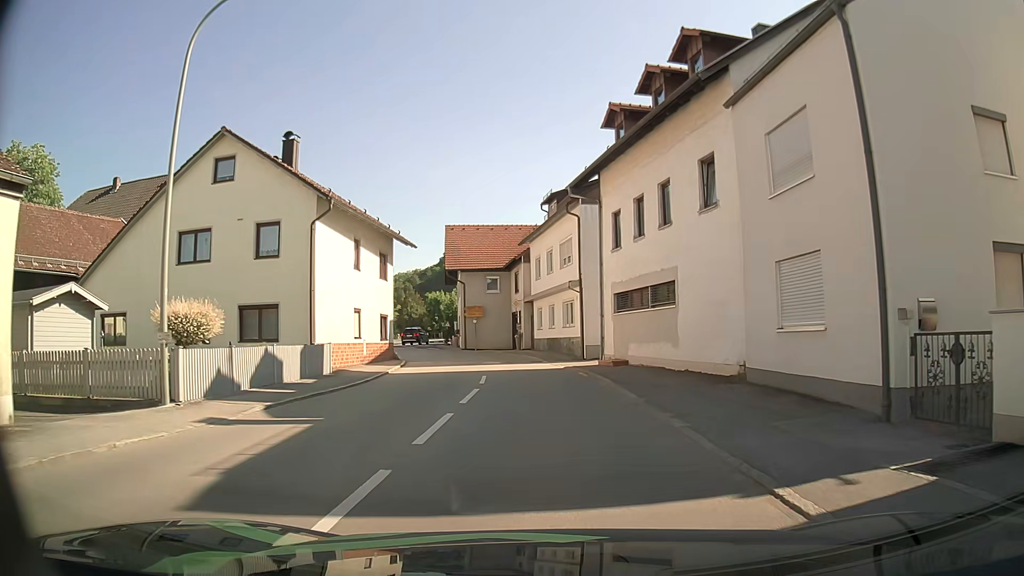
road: secondary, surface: asphalt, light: Day
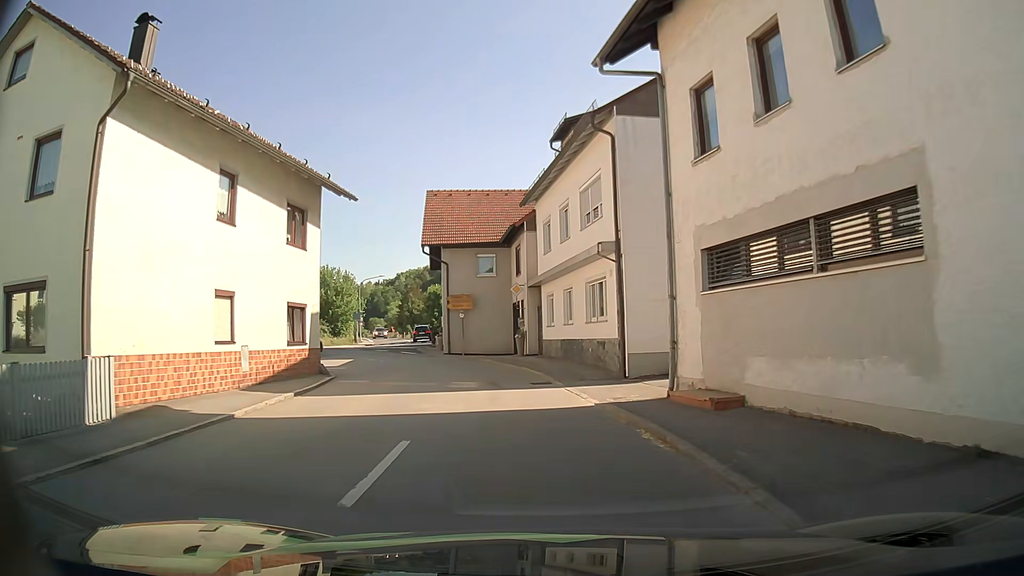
(0.0, +12.0) m; -2°
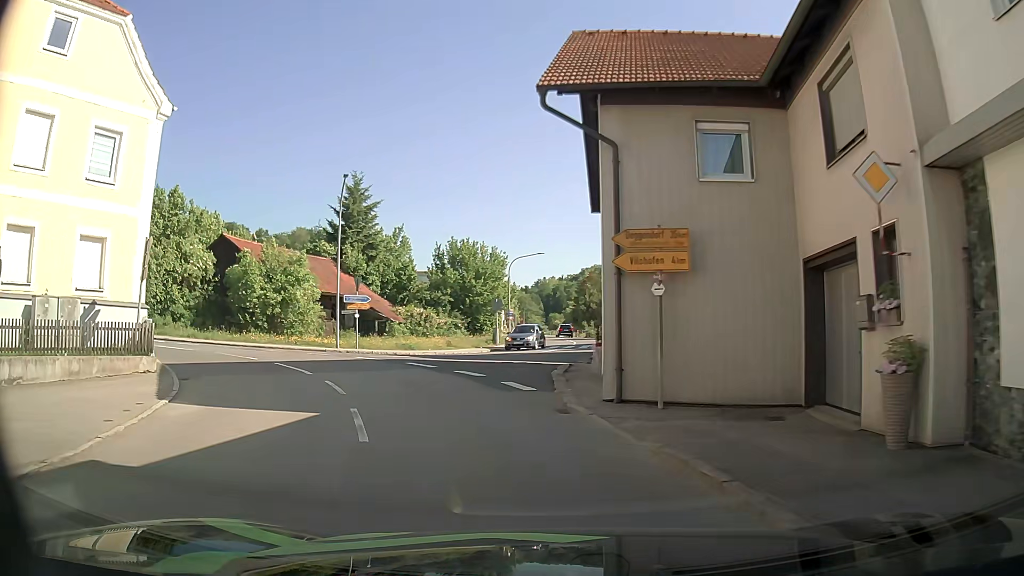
(-1.8, +21.2) m; -12°
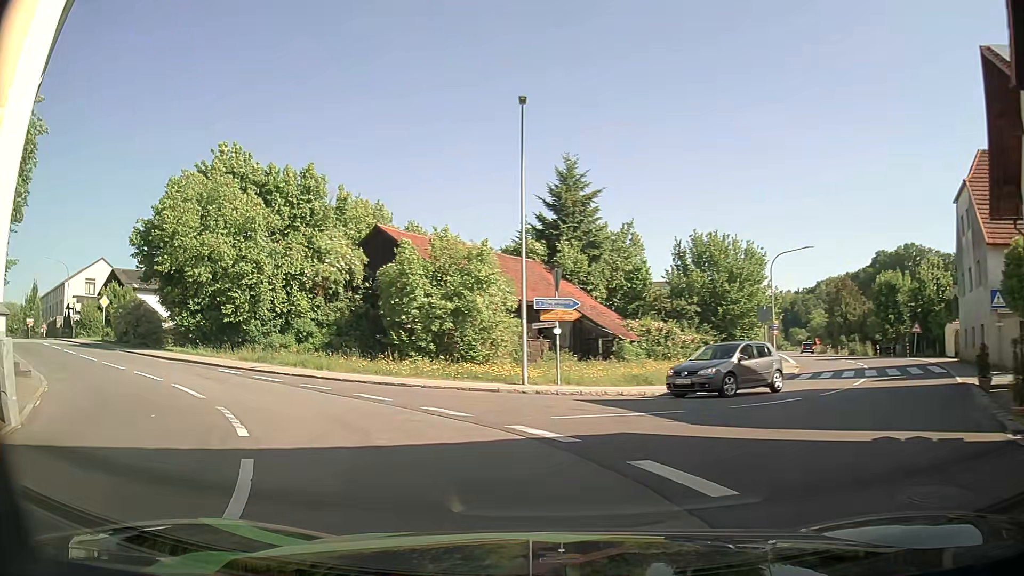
(-2.4, +13.0) m; -21°
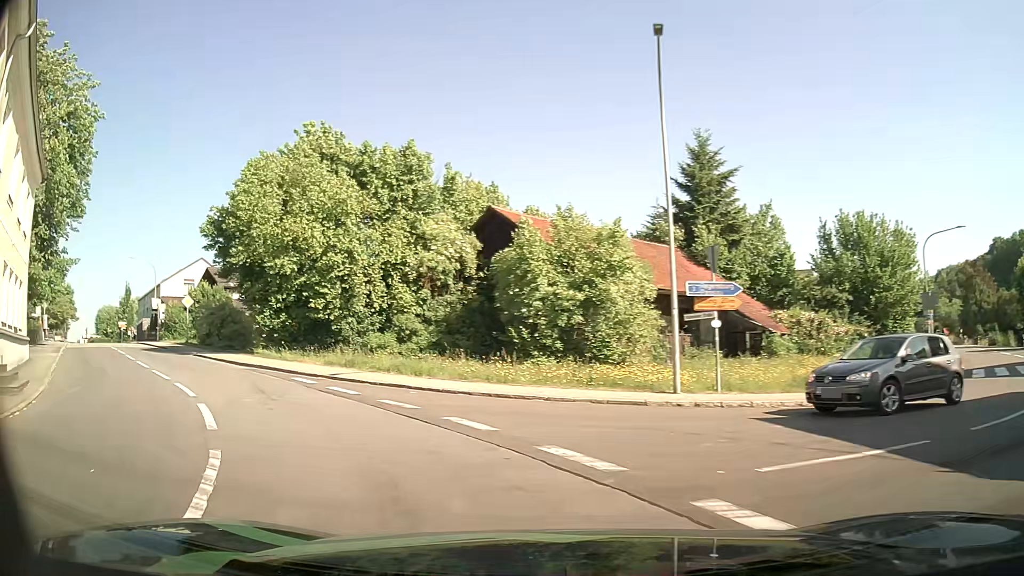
(-0.4, +4.4) m; -10°
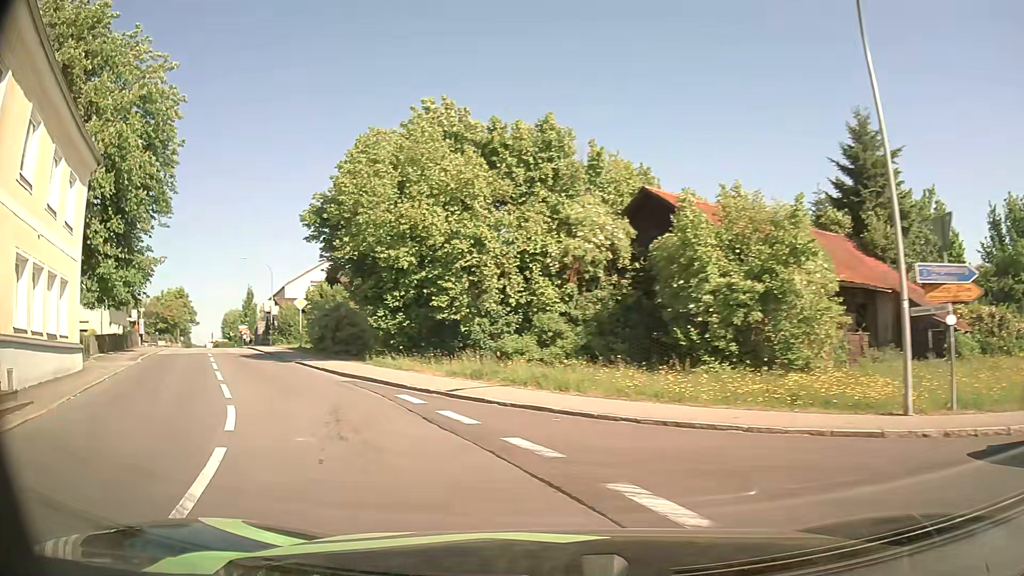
(-0.5, +4.4) m; -14°
(-2, +10) (-7, +18) (-12, +27) (-17, +35) (-23, +44) (-28, +53) (-33, +61) (-38, +70) (-43, +79) (-47, +87) m
